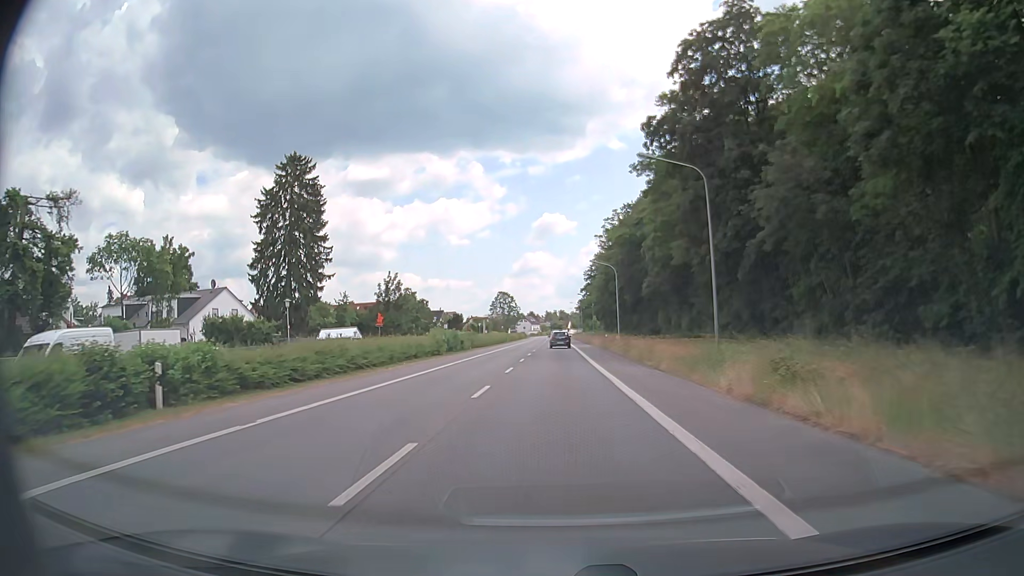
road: primary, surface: asphalt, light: Day
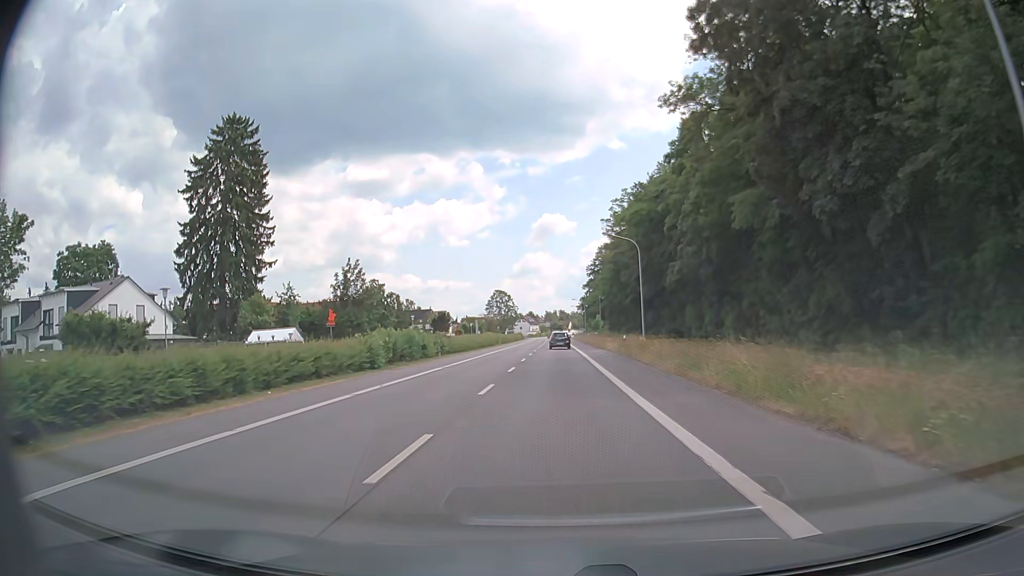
(0.0, +17.1) m; 0°
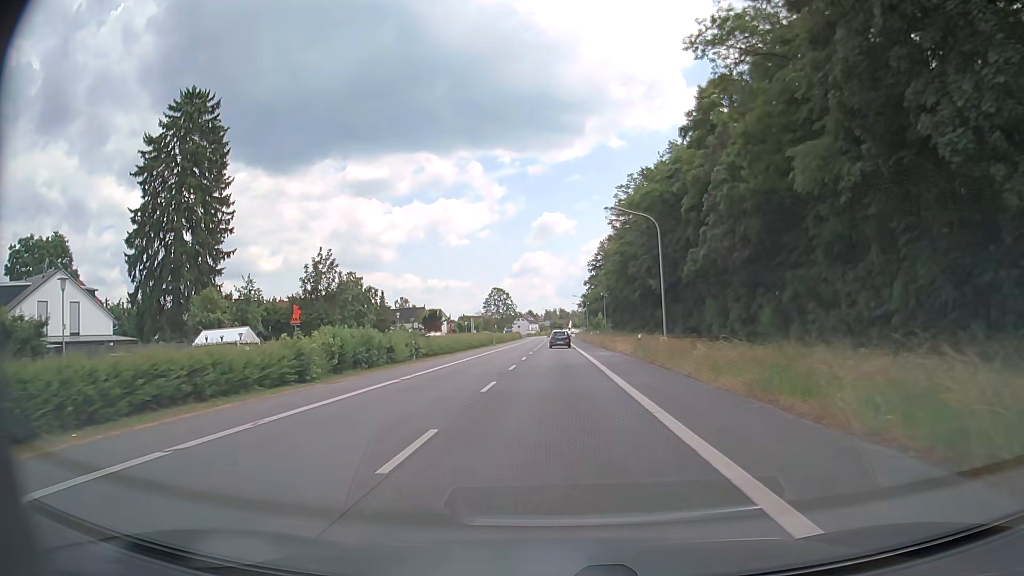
(0.0, +8.6) m; 0°
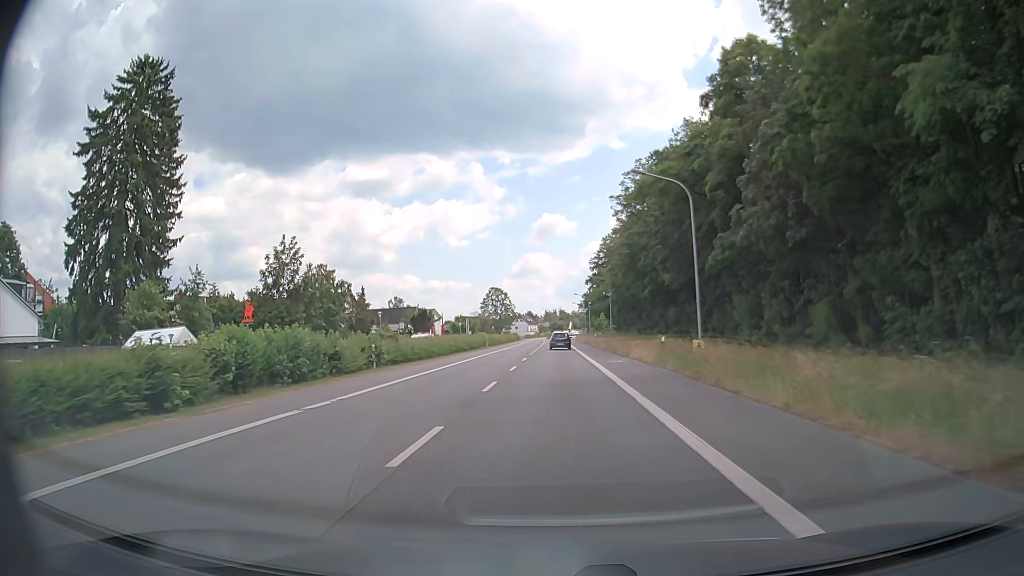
(0.0, +8.6) m; 0°
